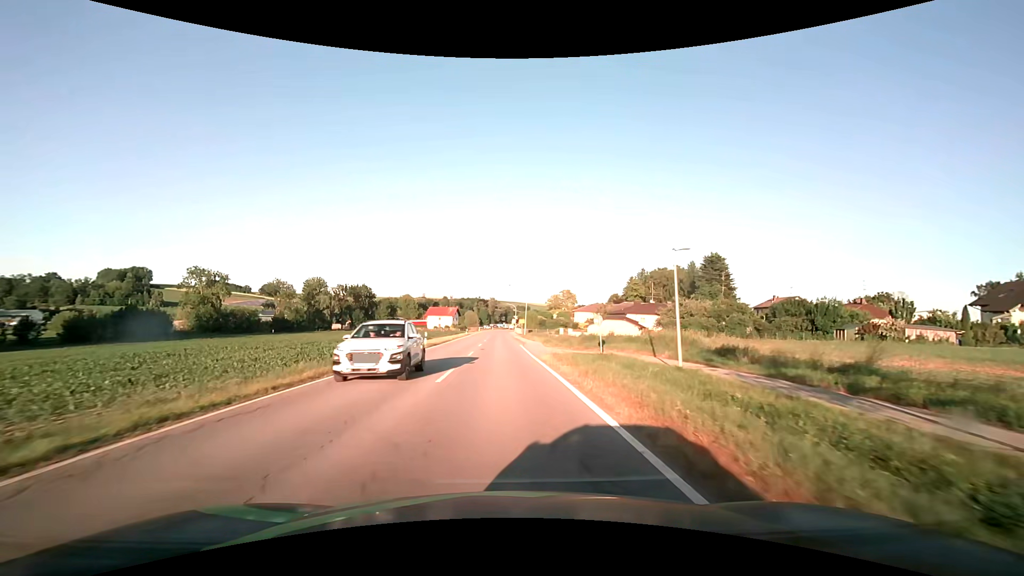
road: secondary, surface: asphalt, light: Day
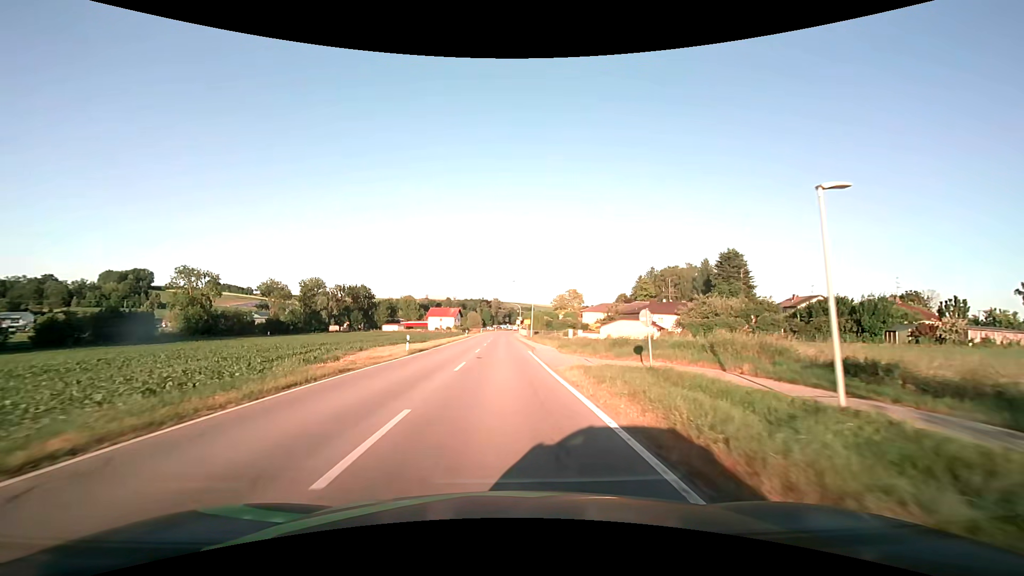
(-0.1, +7.9) m; -1°
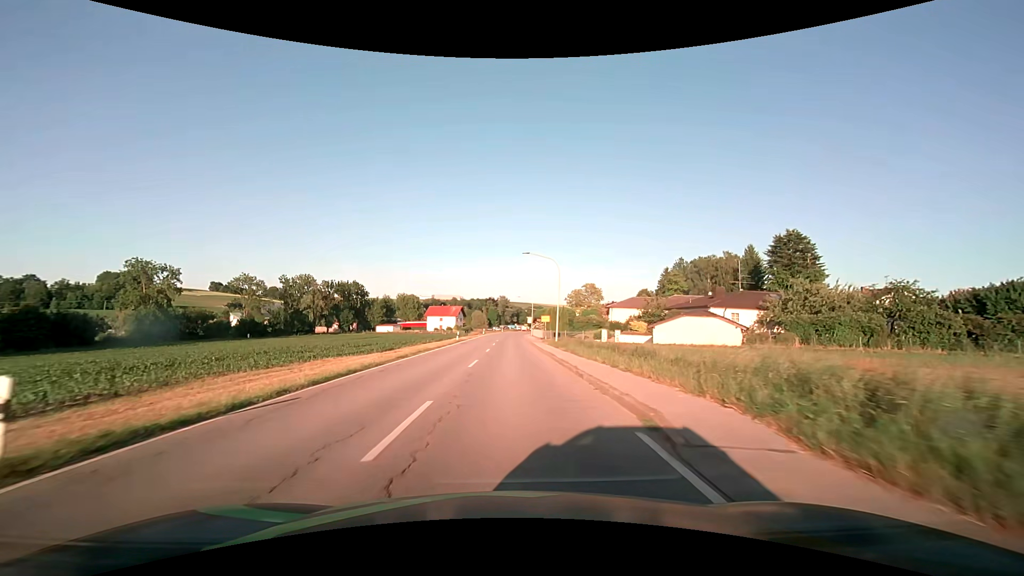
(-0.2, +23.4) m; -1°
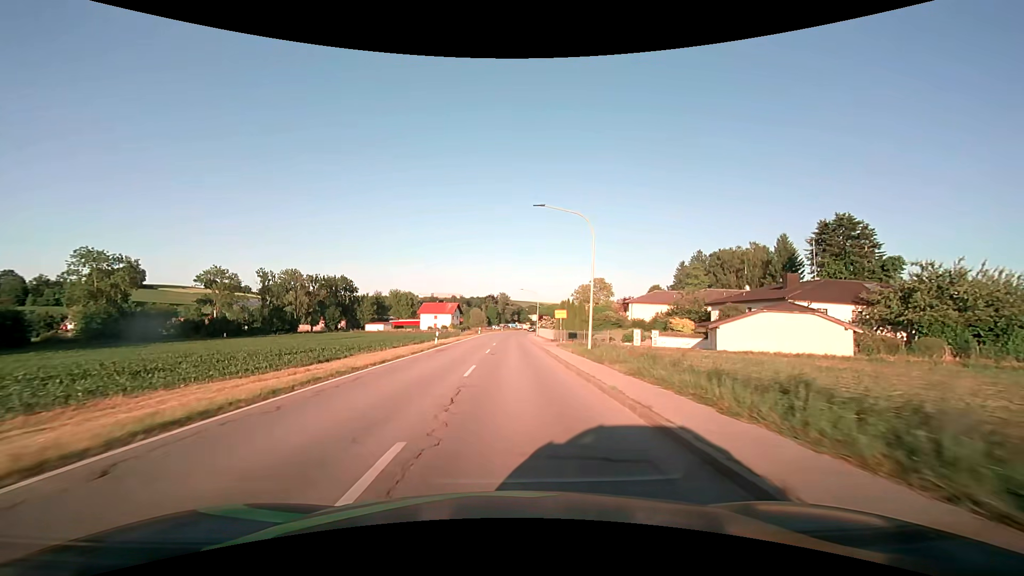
(0.0, +15.4) m; 0°
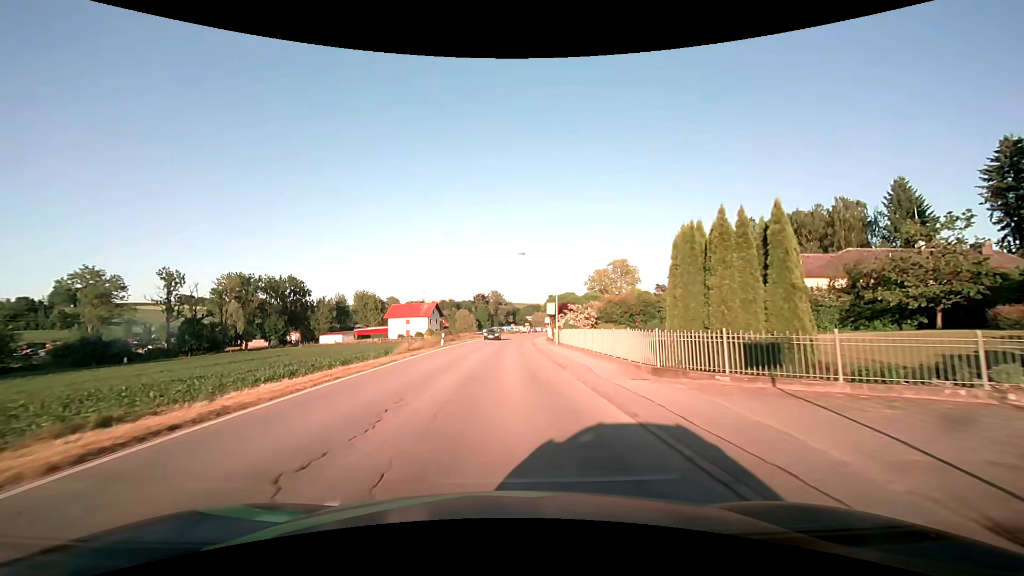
(+0.3, +38.4) m; +1°
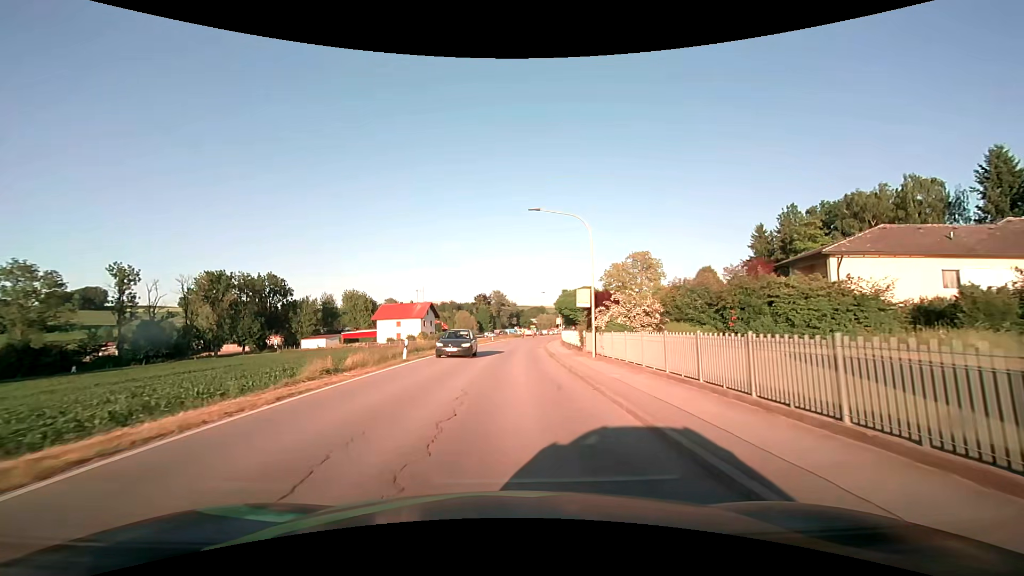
(-0.1, +15.2) m; 0°
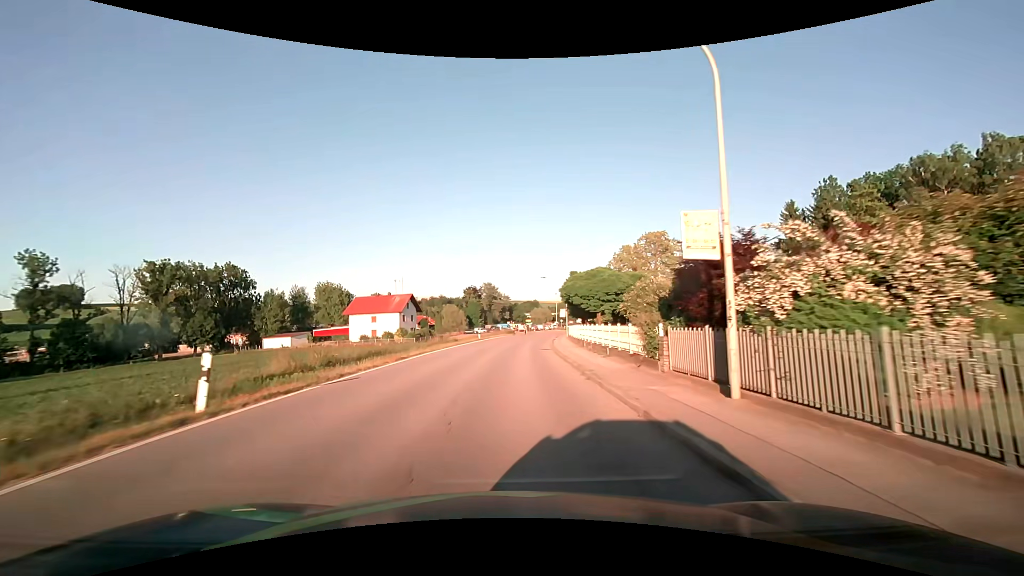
(+0.1, +15.2) m; +1°
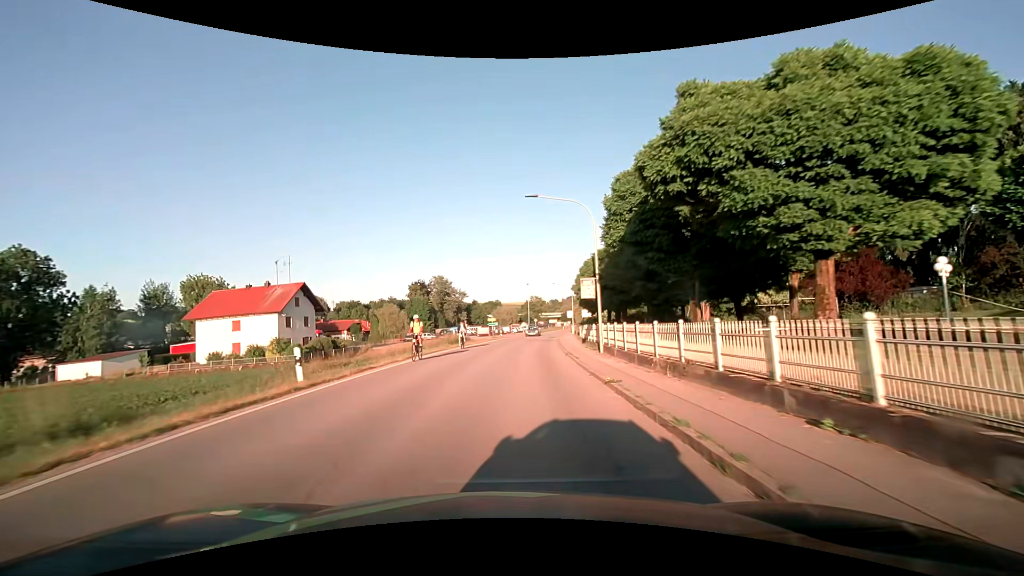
(+1.1, +38.1) m; +4°
